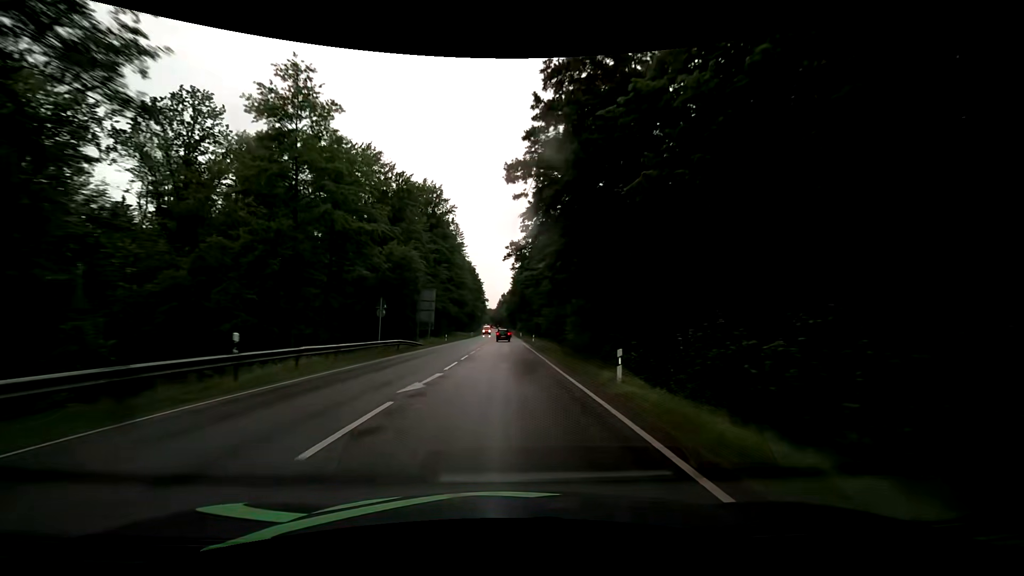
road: secondary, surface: asphalt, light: Day
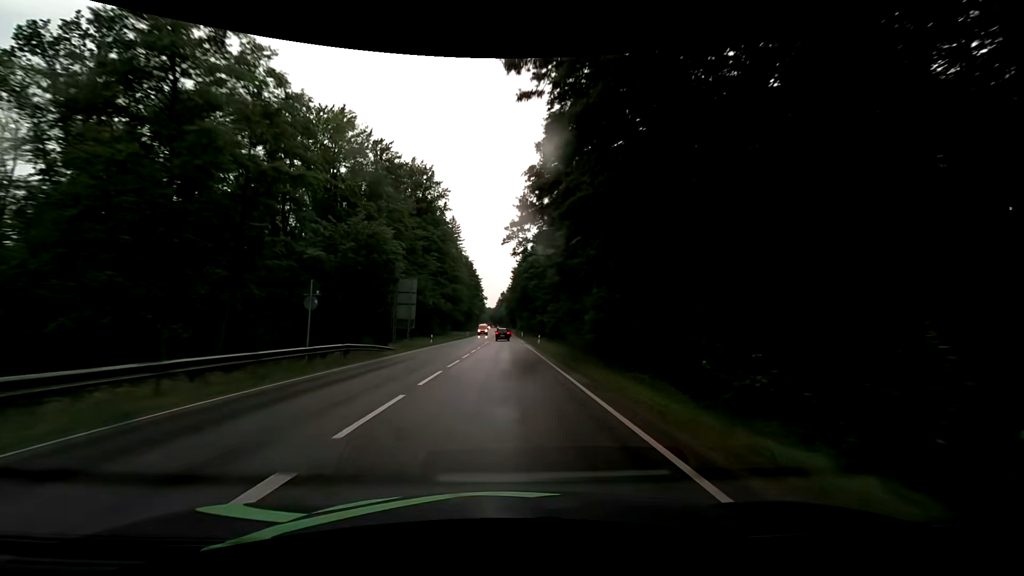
(-0.1, +11.2) m; -1°
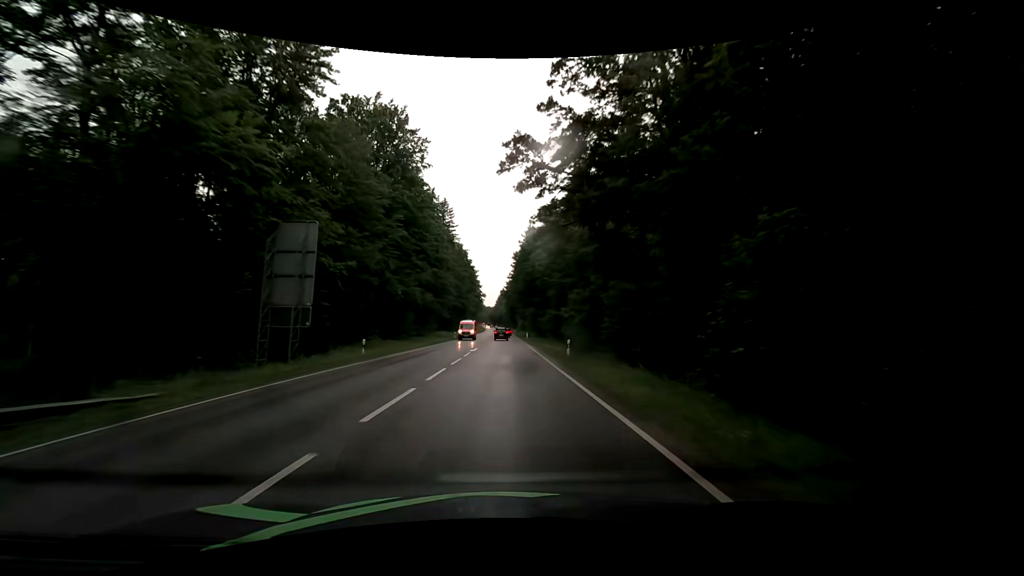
(+0.1, +23.0) m; 0°
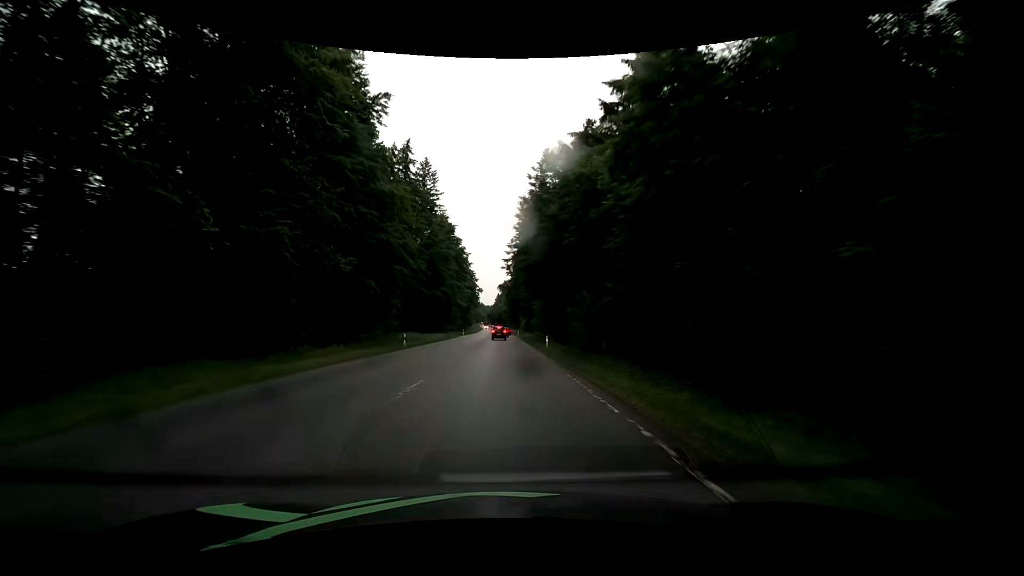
(0.0, +35.4) m; 0°
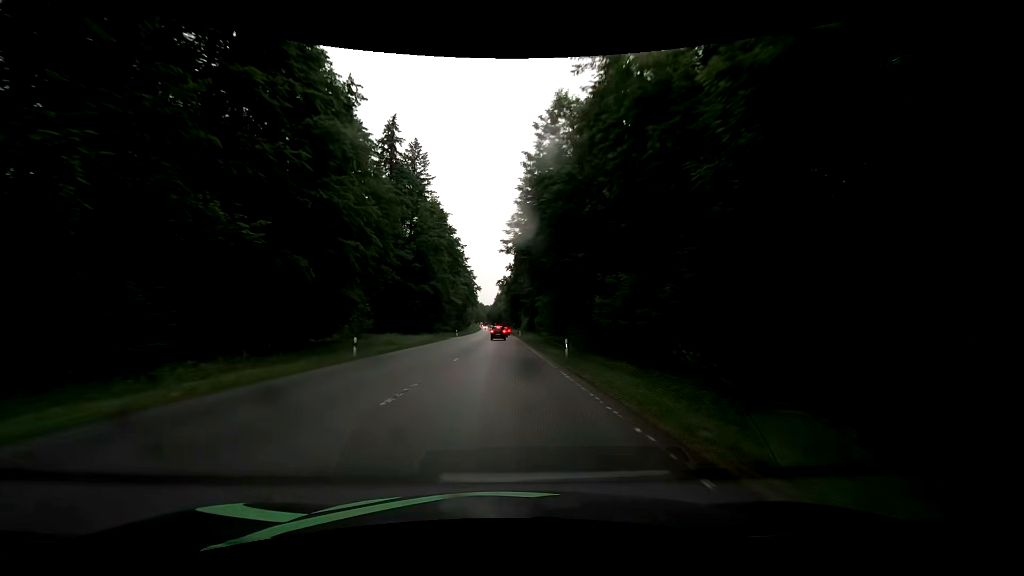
(-0.1, +11.9) m; 0°
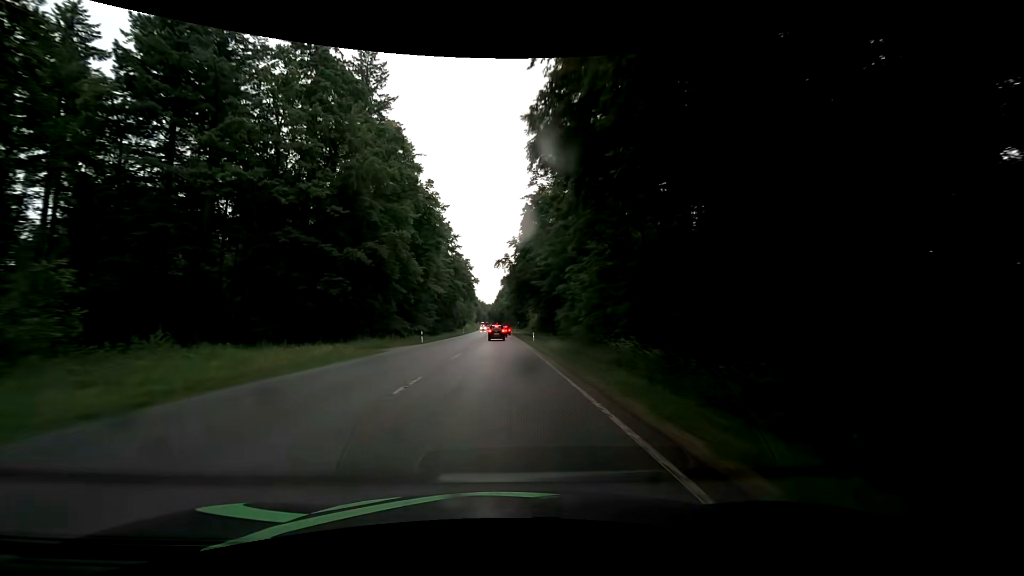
(-0.1, +35.2) m; -1°
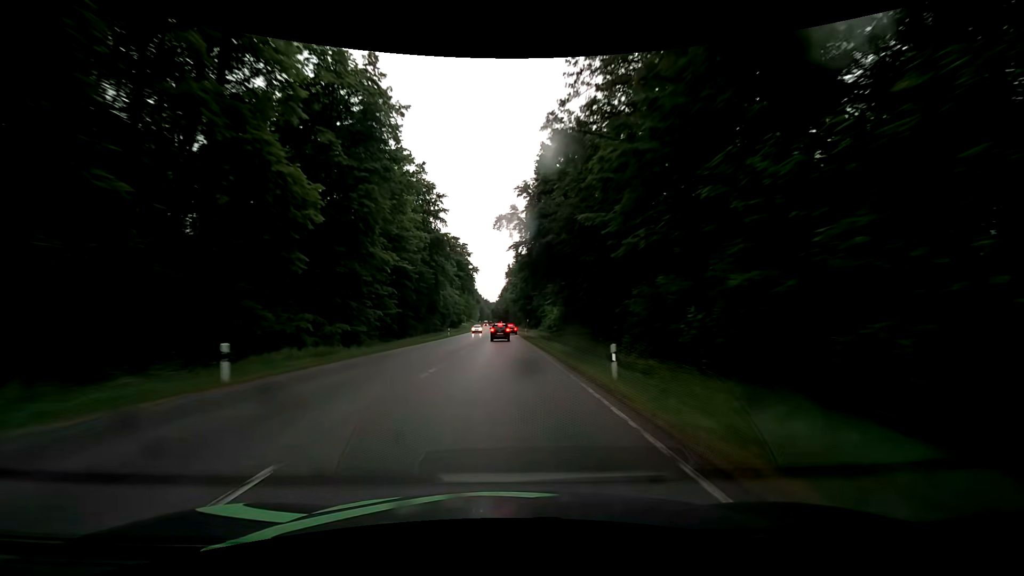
(0.0, +32.7) m; 0°
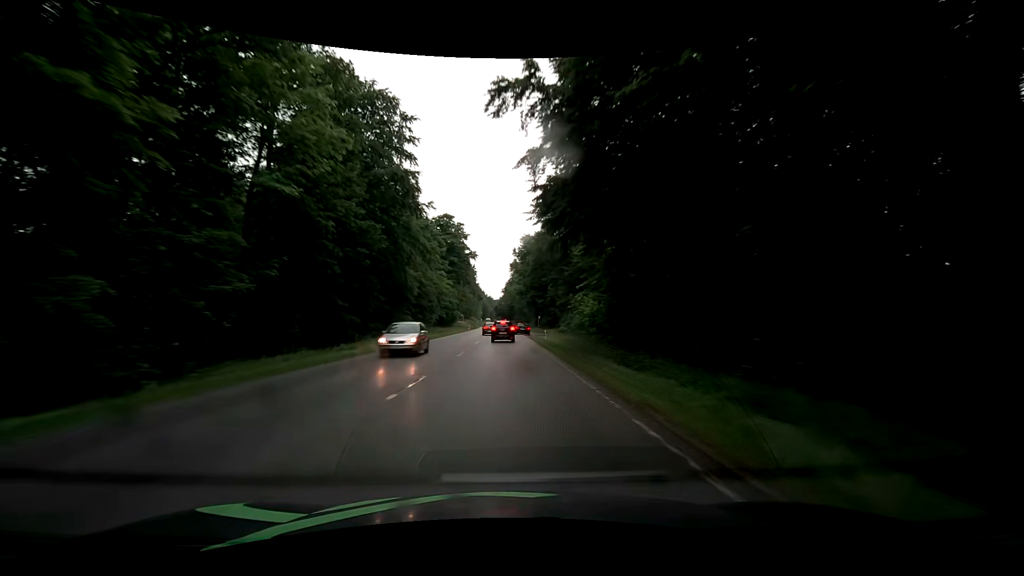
(+0.1, +27.7) m; -1°
